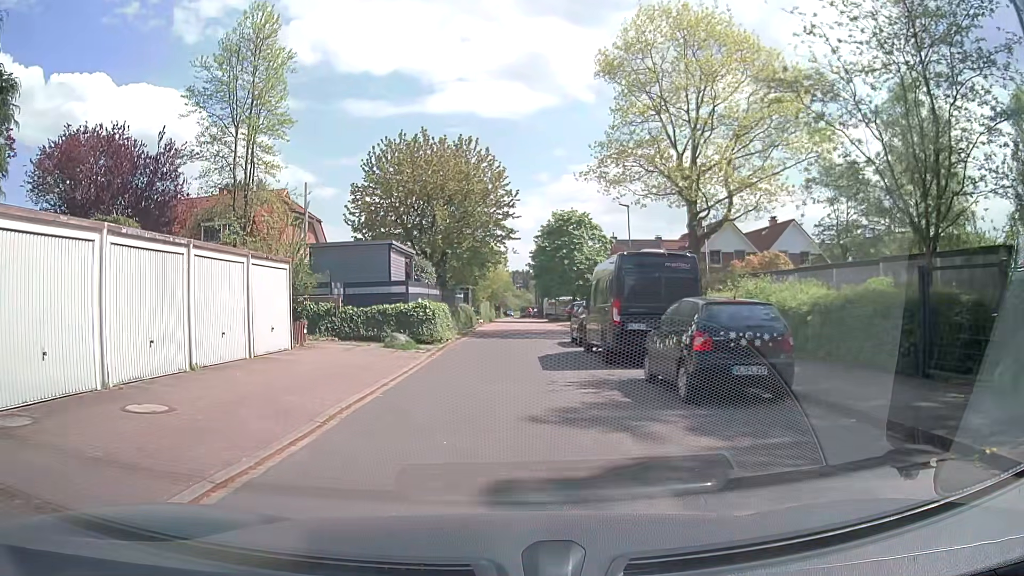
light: Day
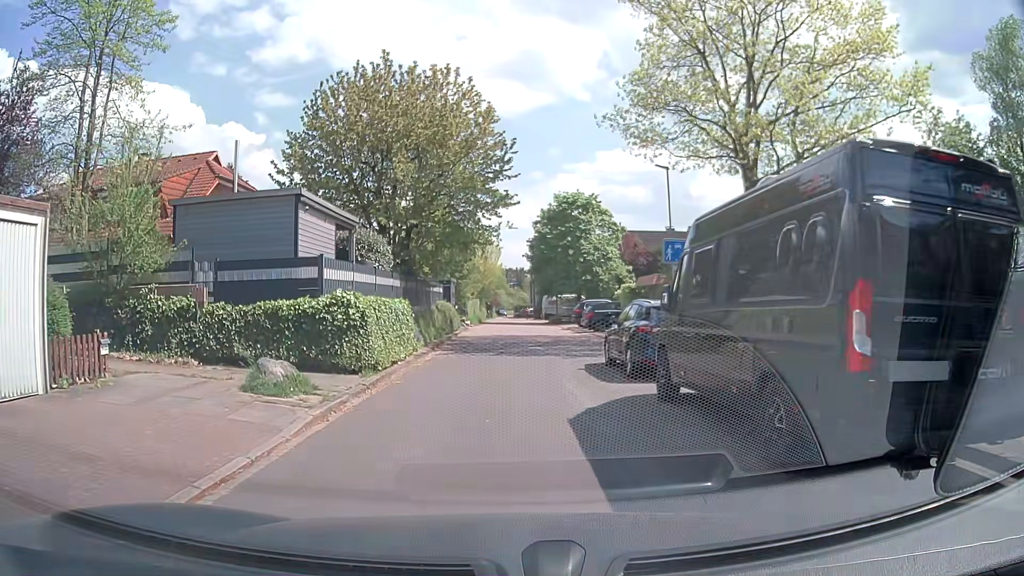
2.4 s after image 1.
(-0.1, +10.3) m; 0°
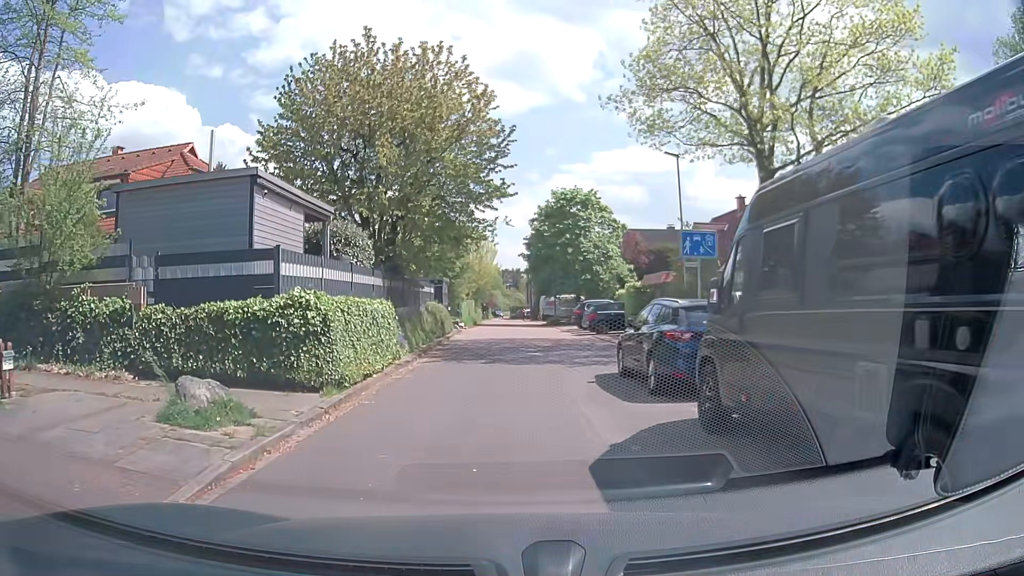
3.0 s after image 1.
(0.0, +2.3) m; +1°
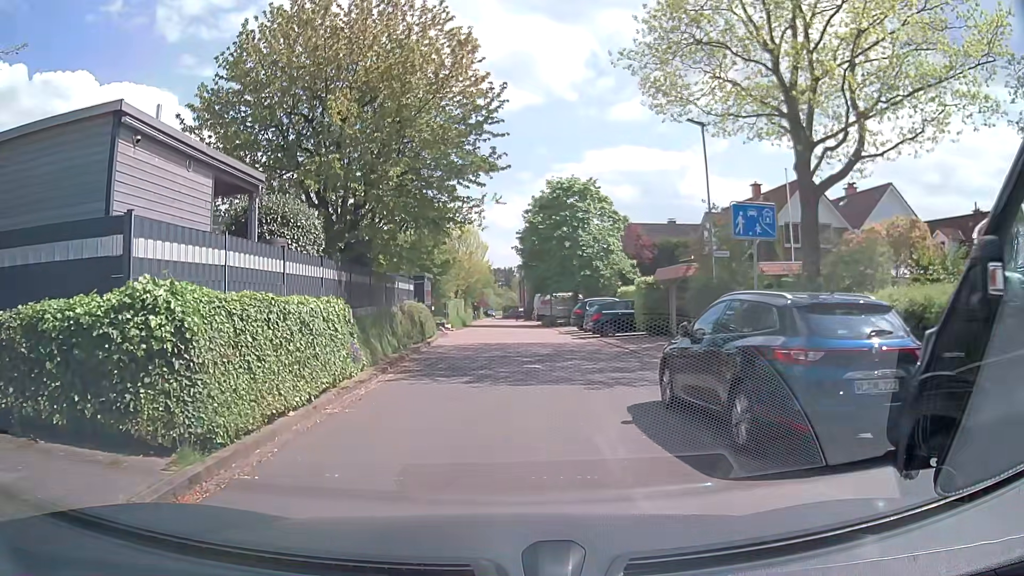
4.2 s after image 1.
(0.0, +4.3) m; 0°
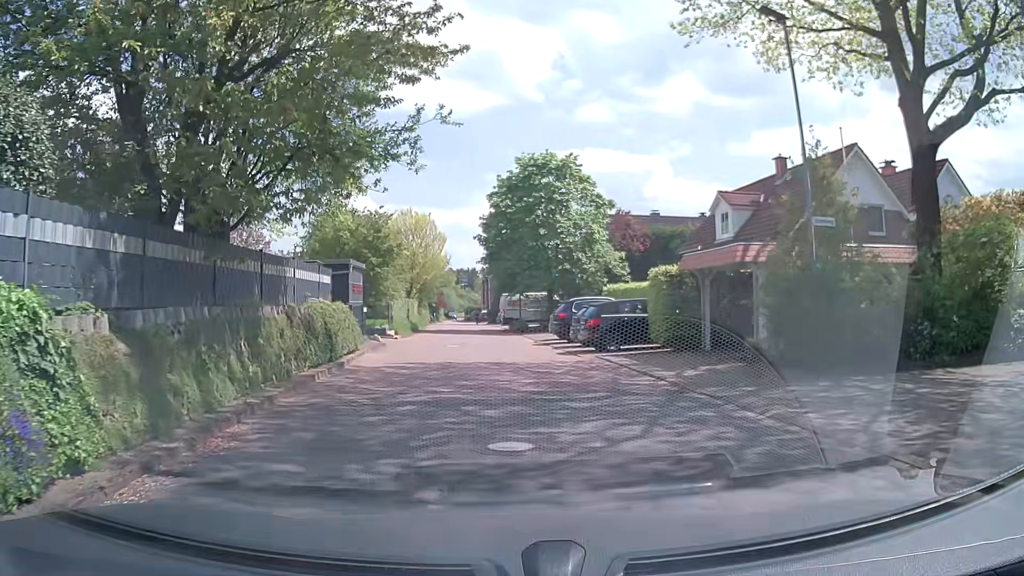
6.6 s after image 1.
(+0.1, +8.7) m; +3°
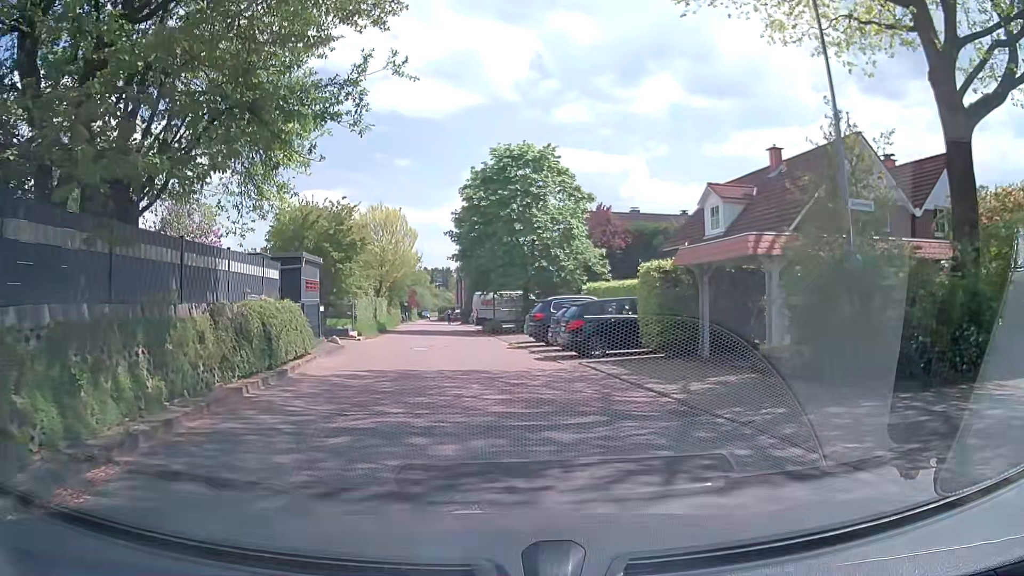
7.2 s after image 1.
(+0.1, +2.3) m; +2°
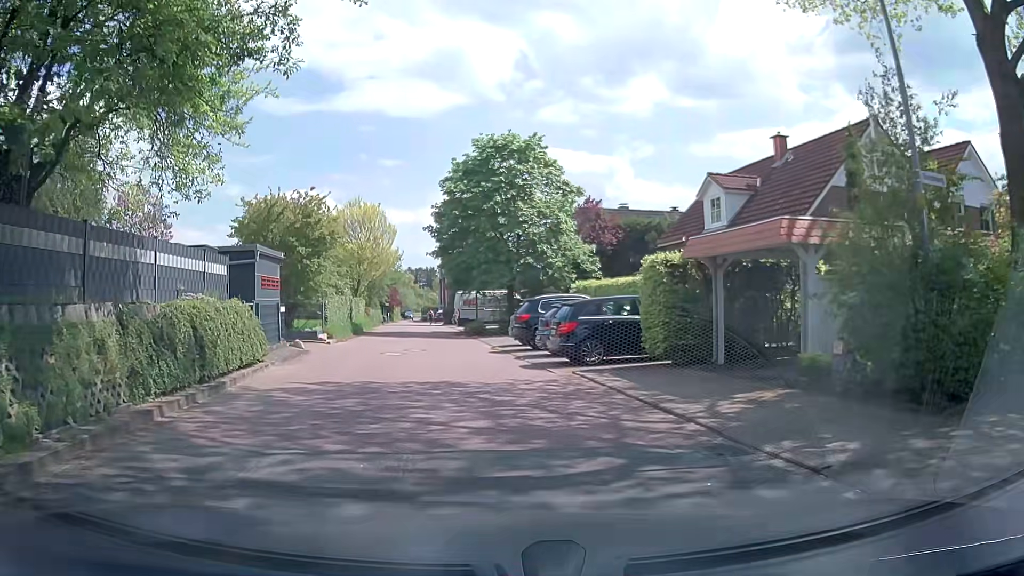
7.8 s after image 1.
(0.0, +2.4) m; 0°
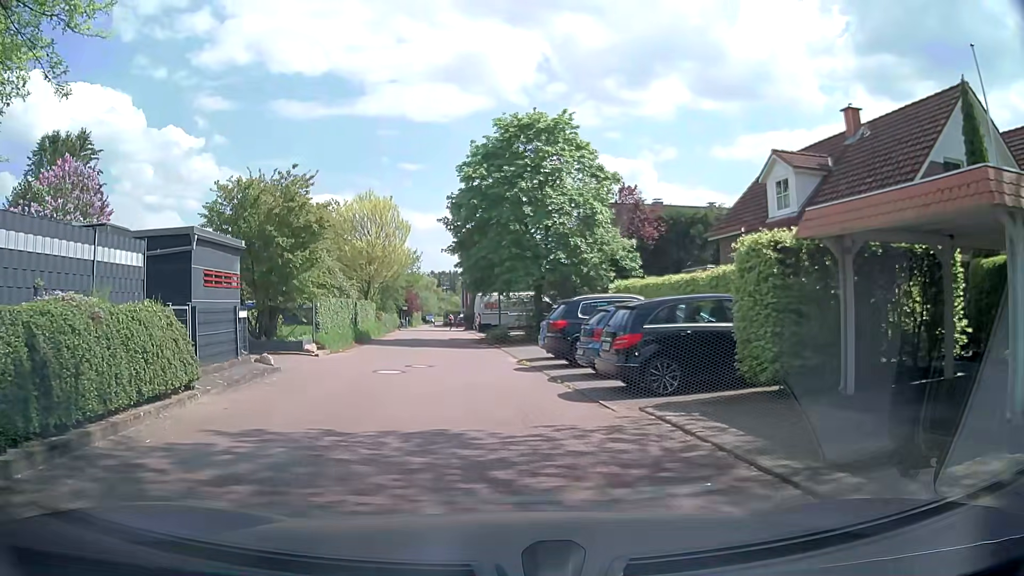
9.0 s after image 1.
(+0.1, +4.8) m; -3°
